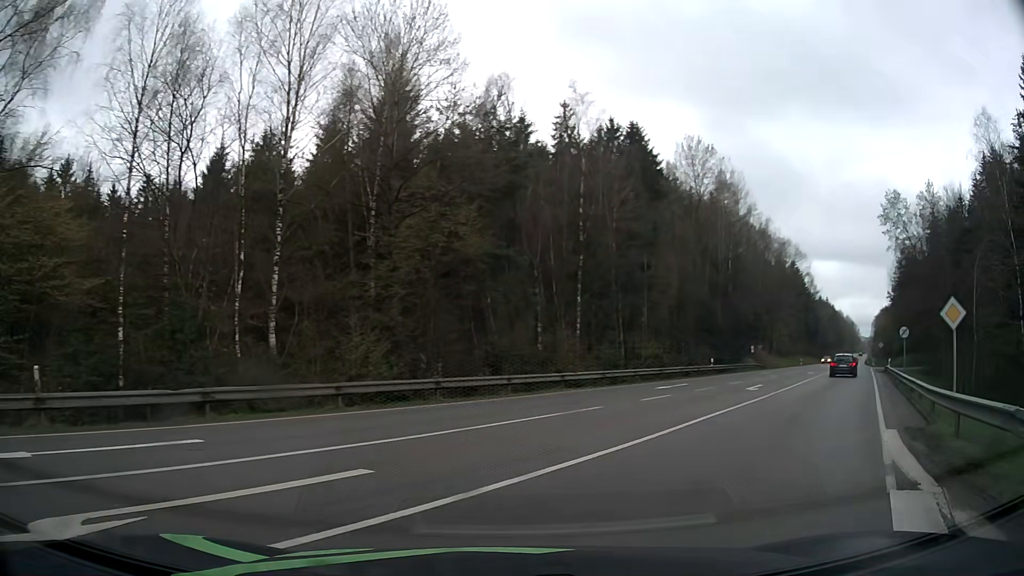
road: secondary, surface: asphalt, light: Day
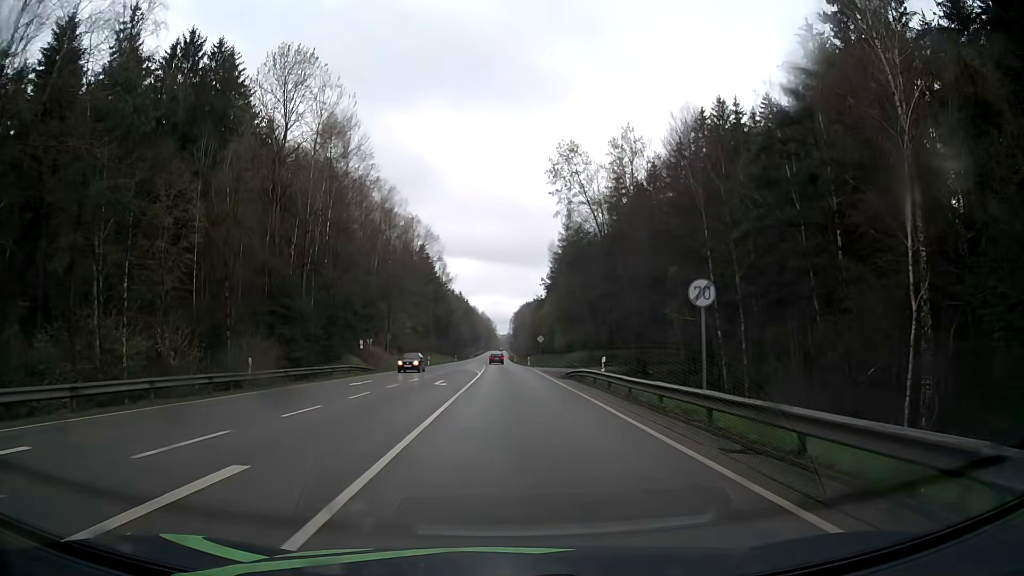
(+10.0, +22.0) m; +33°
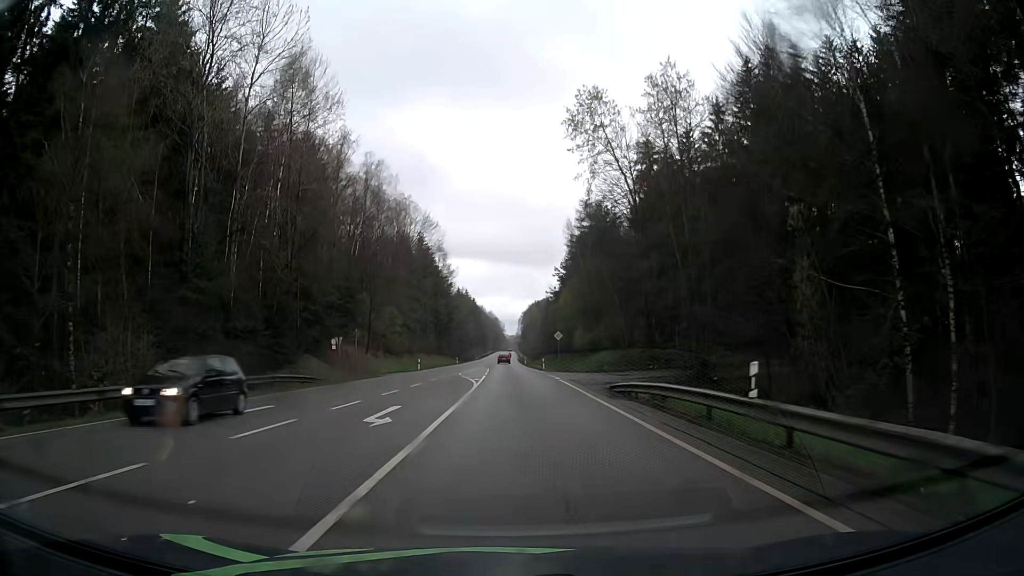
(0.0, +15.8) m; -1°
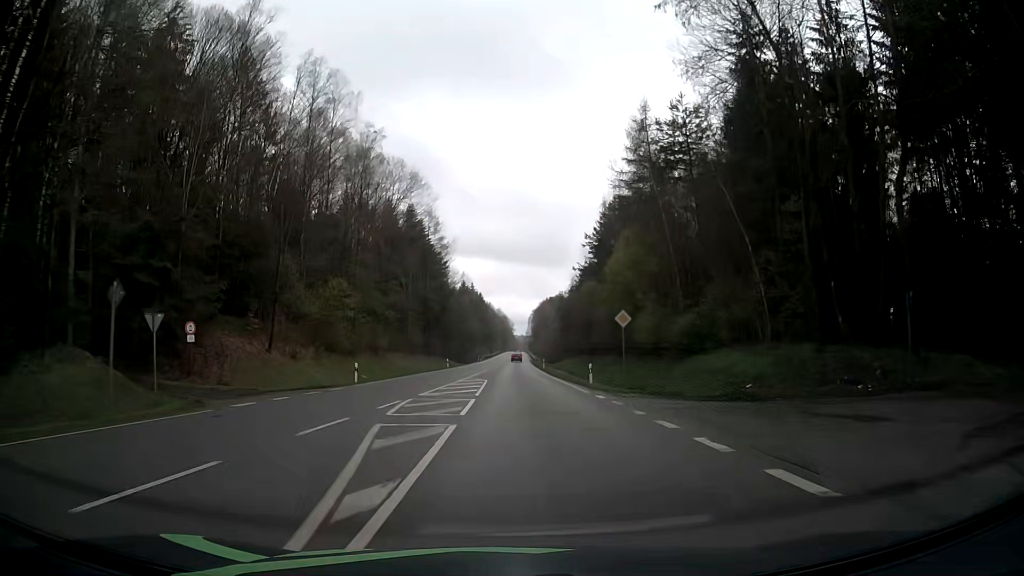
(-0.1, +30.3) m; -1°
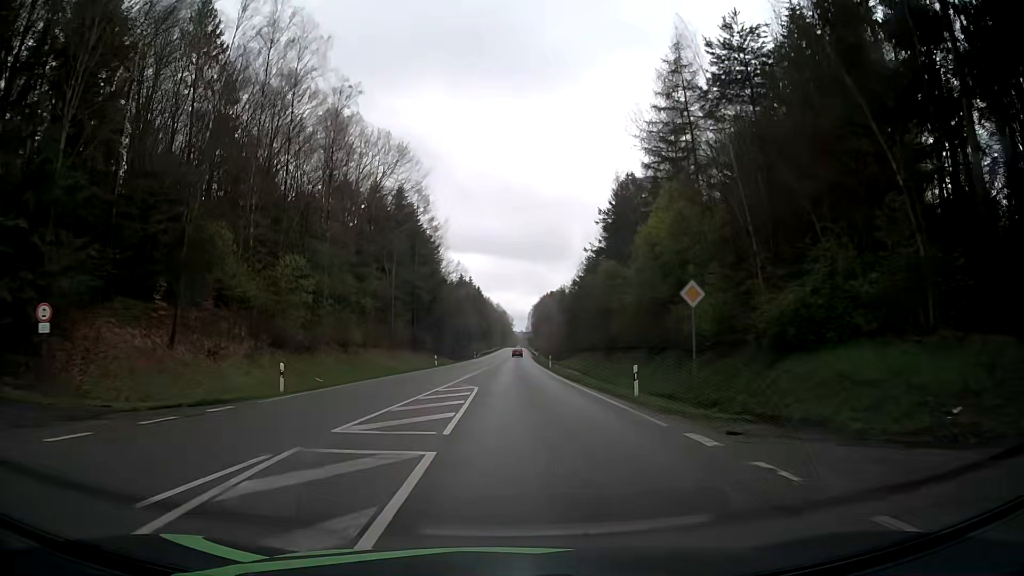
(0.0, +11.7) m; 0°
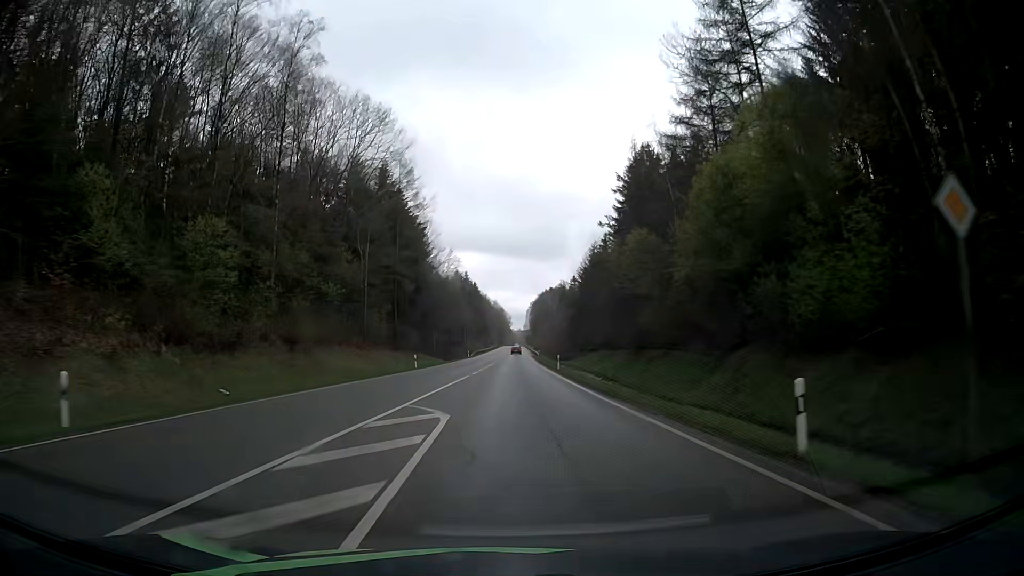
(+0.1, +12.4) m; 0°
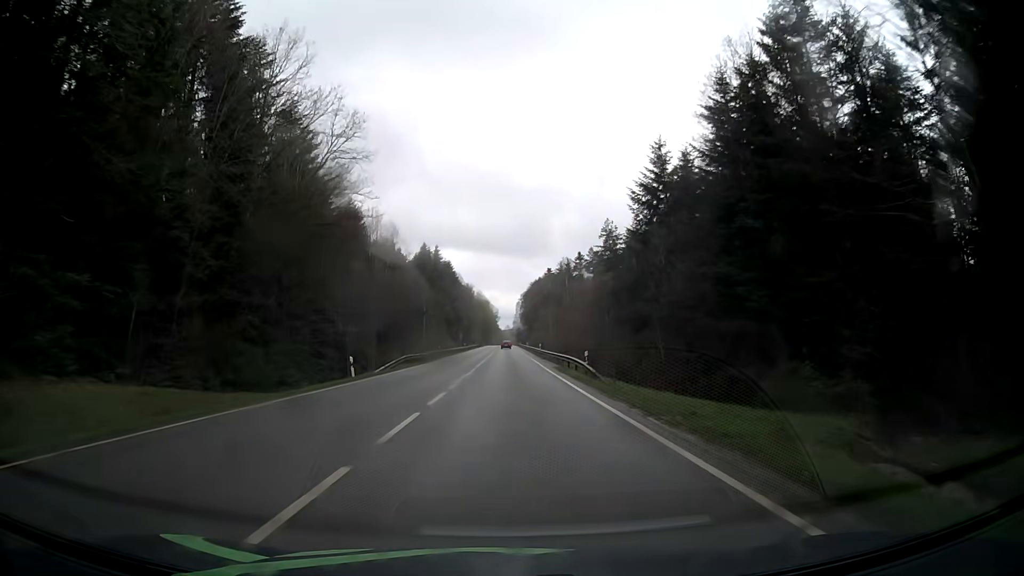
(+0.6, +70.0) m; +1°
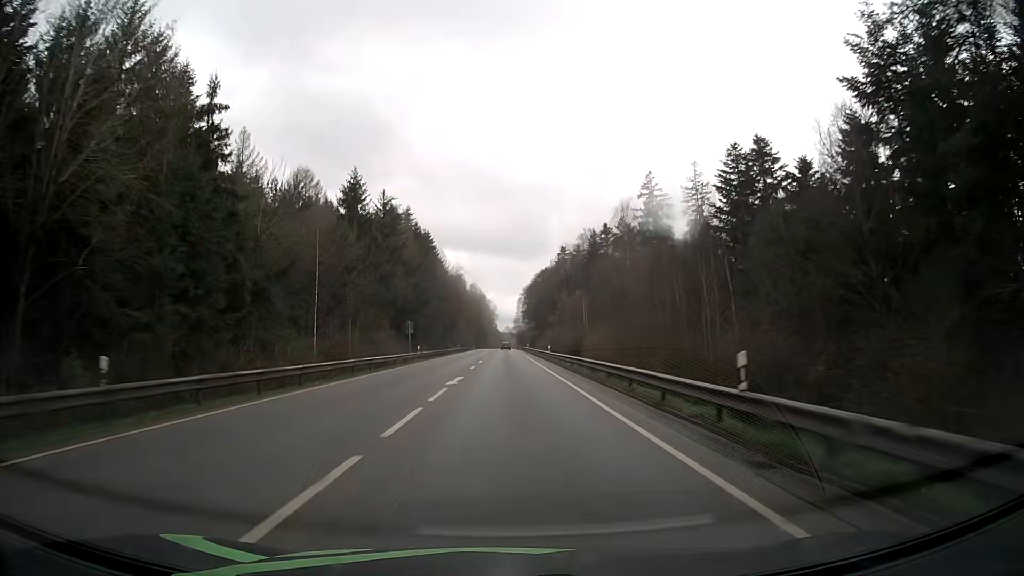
(-0.1, +59.5) m; 0°
(0, +10) (0, +20) (0, +30) (0, +40) (0, +50) (0, +60) (0, +70) (0, +80) (0, +90) (0, +100) m
